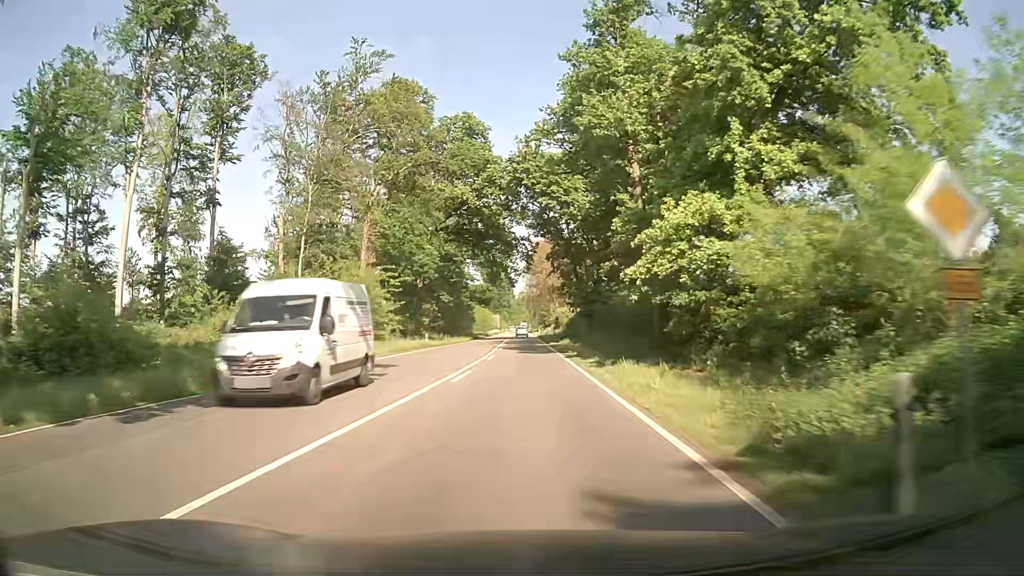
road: primary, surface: asphalt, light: Day
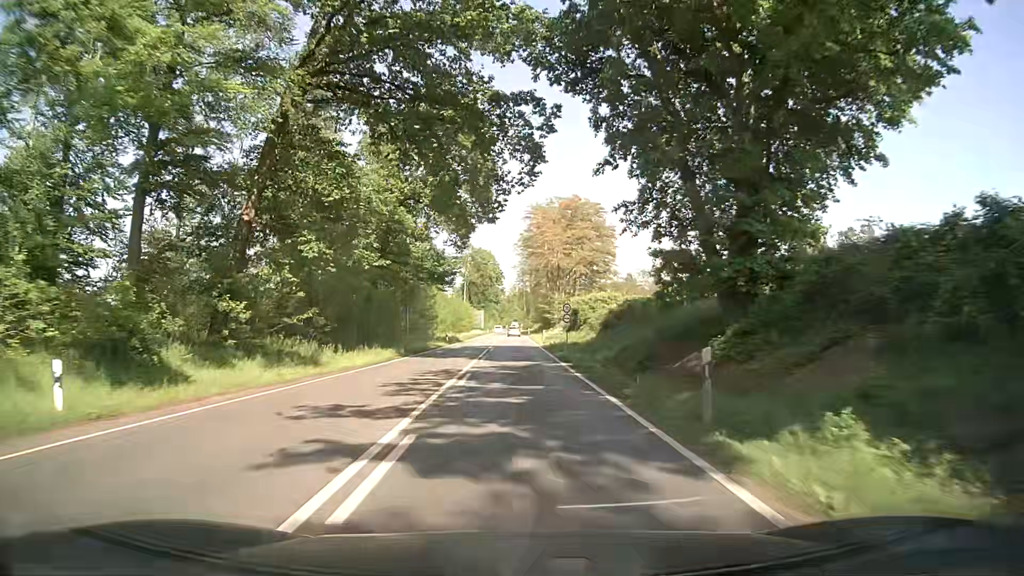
(+0.1, +45.2) m; 0°
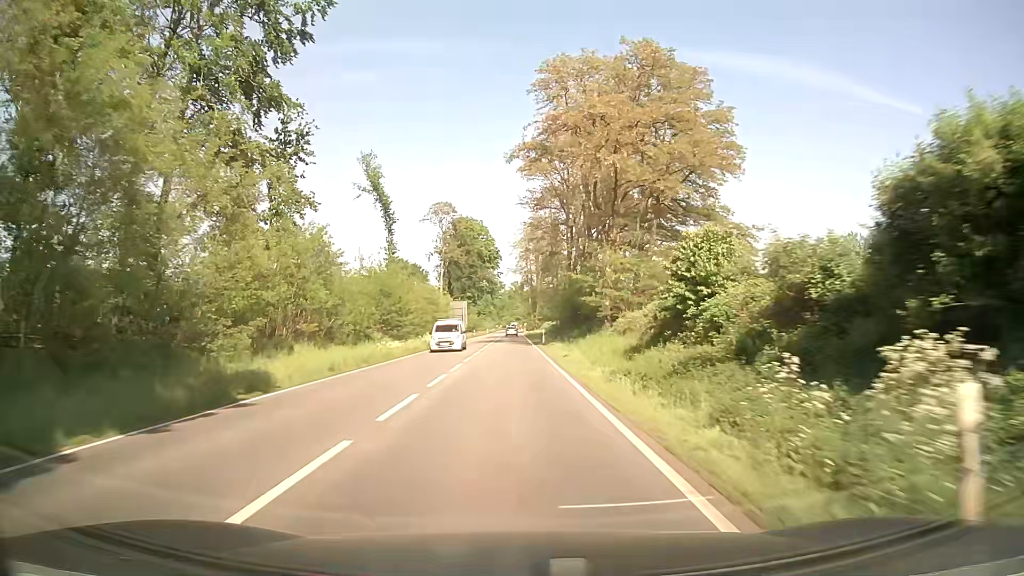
(+0.4, +56.5) m; 0°
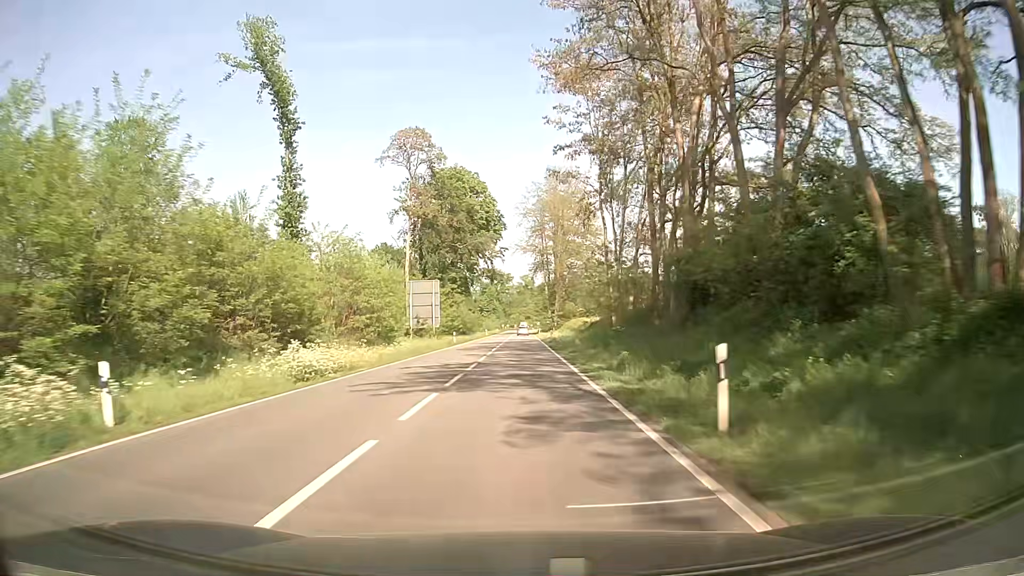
(-0.3, +45.3) m; -1°
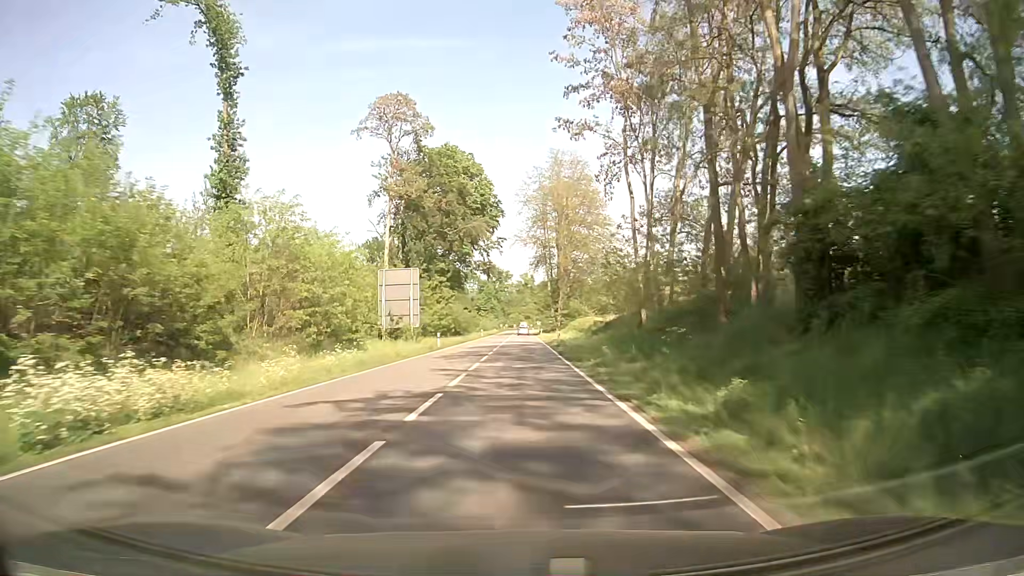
(0.0, +11.3) m; 0°
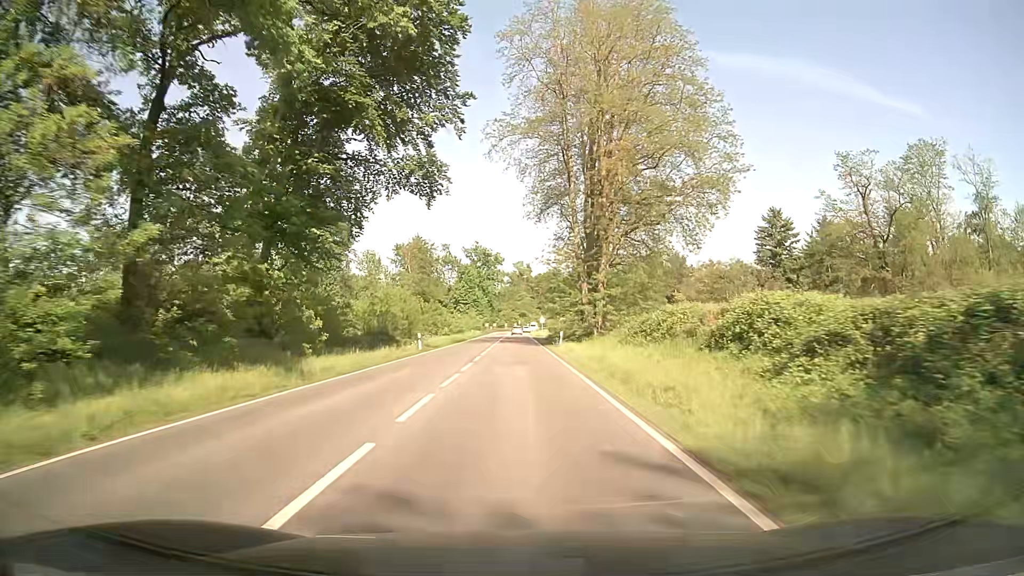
(+0.4, +56.7) m; +1°
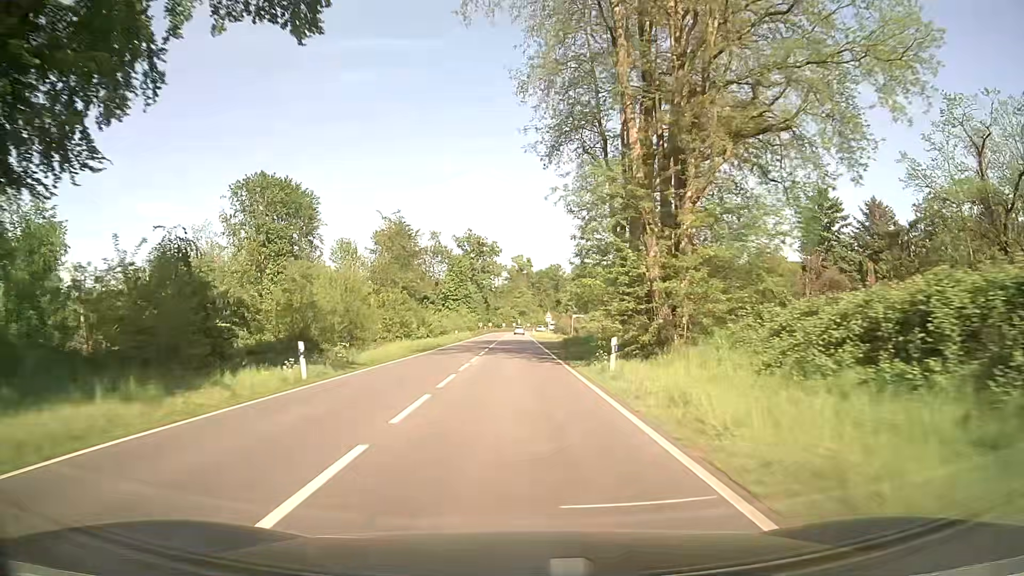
(0.0, +22.7) m; 0°
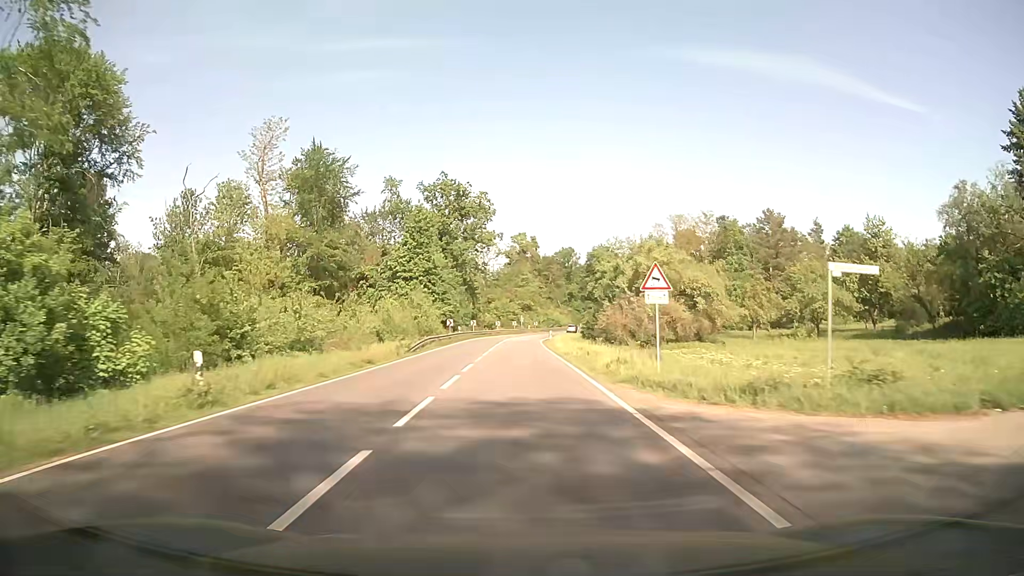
(0.0, +56.6) m; 0°
(0, +10) (0, +20) (0, +30) (0, +40) (+1, +50) (+1, +60) (+2, +70) (+2, +80) (+3, +90) (+5, +100) m
